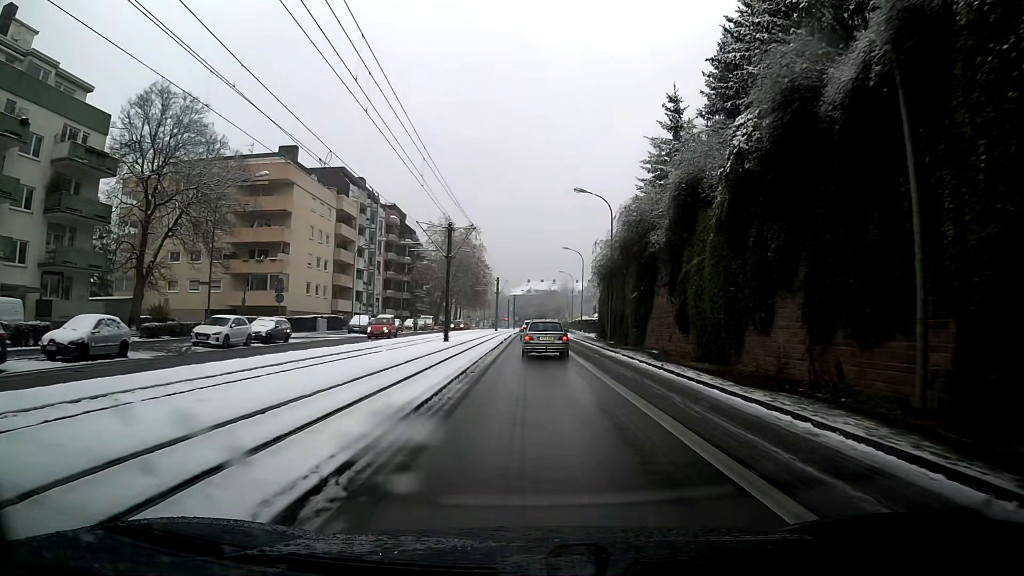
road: secondary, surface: asphalt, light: Day
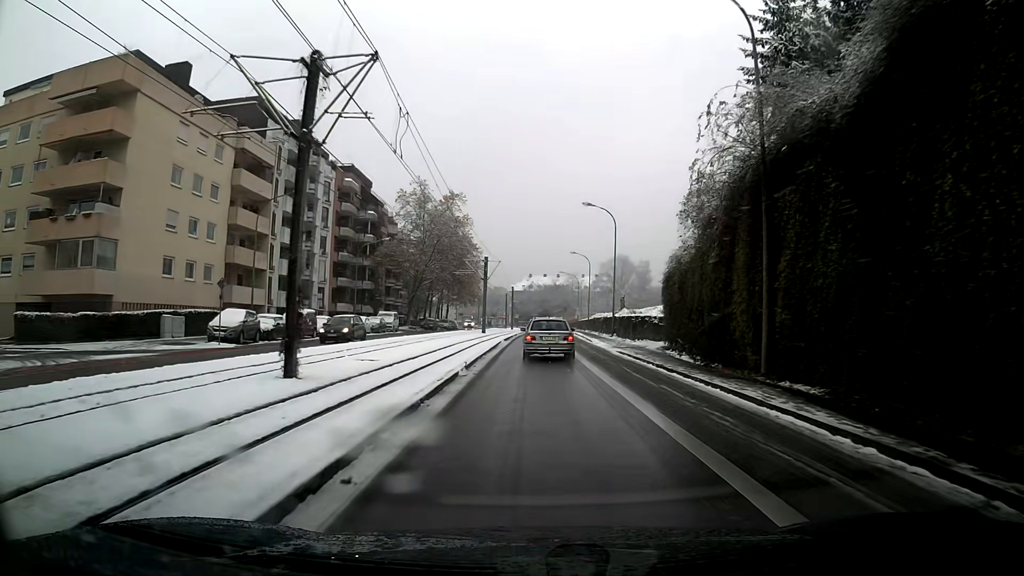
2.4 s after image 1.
(-0.1, +27.5) m; 0°
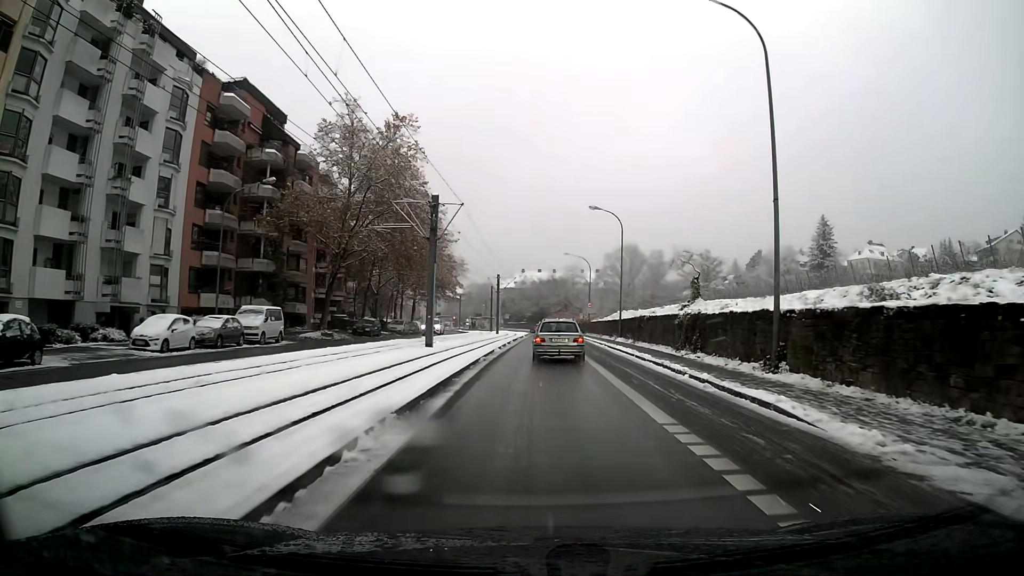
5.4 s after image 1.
(+0.2, +32.2) m; +1°
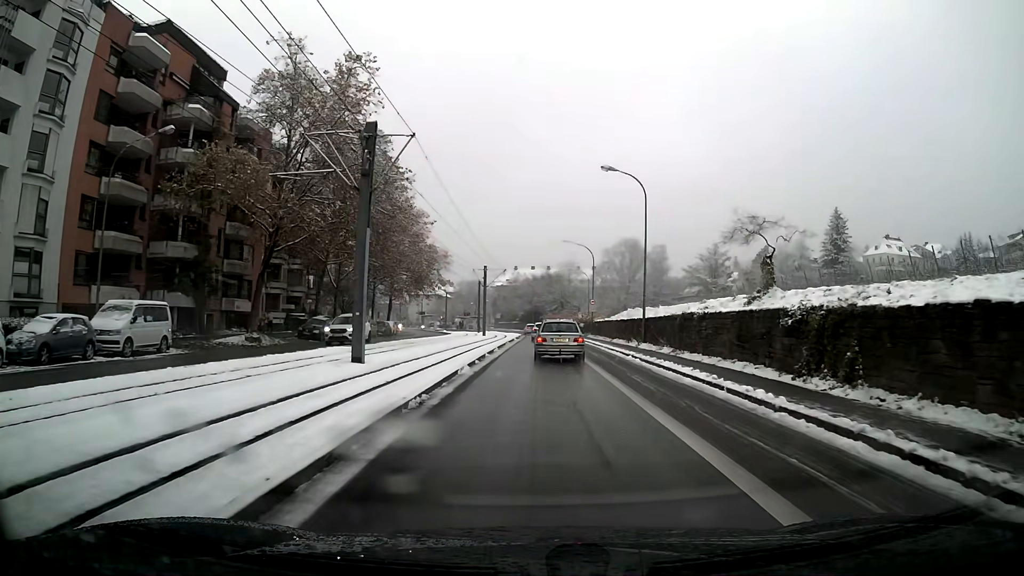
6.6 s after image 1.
(+0.1, +12.4) m; +1°
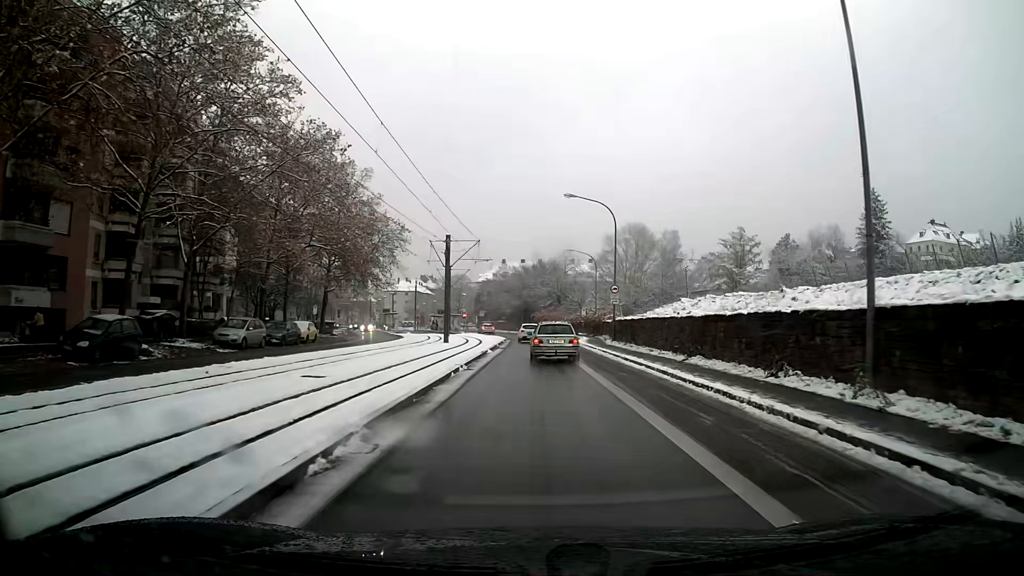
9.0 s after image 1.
(+0.2, +24.8) m; +1°
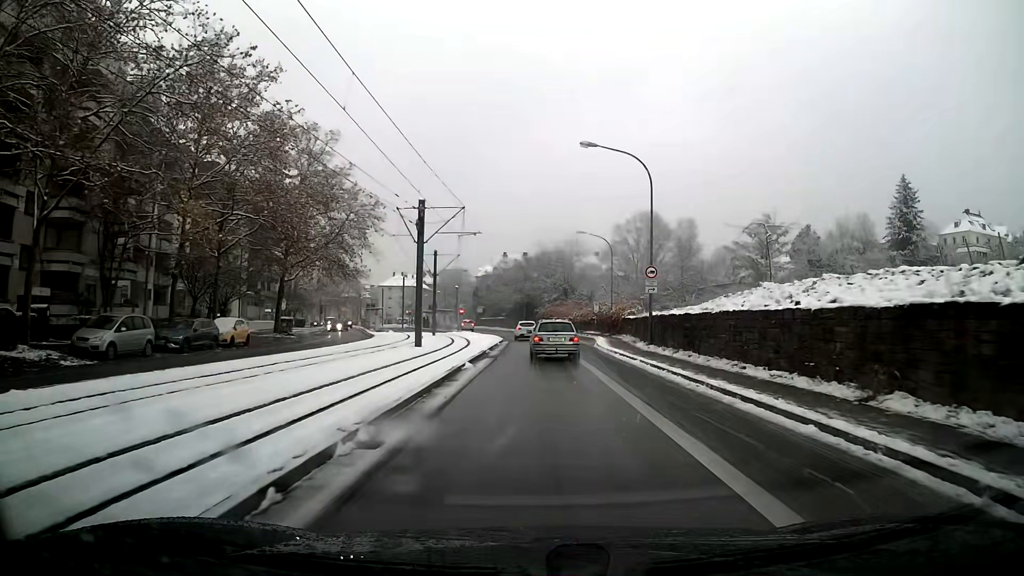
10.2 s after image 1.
(0.0, +12.4) m; 0°
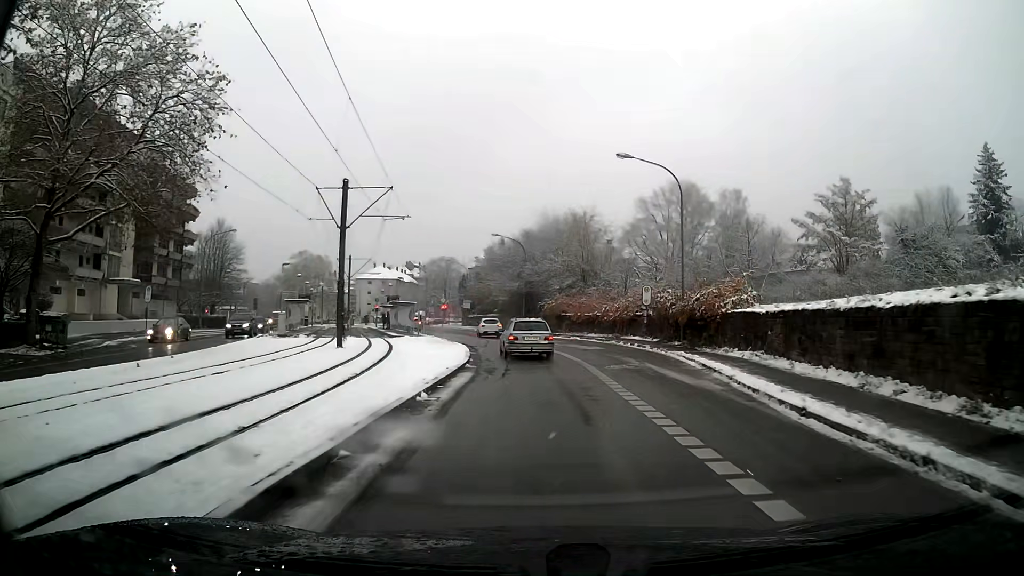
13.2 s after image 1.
(-0.1, +29.1) m; 0°
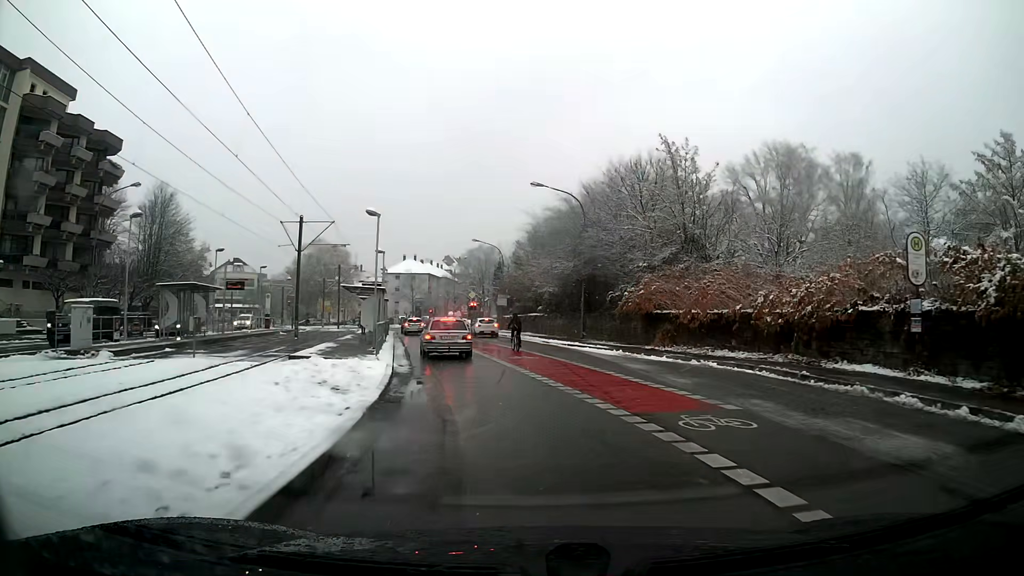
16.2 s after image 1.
(-0.8, +25.7) m; -6°
